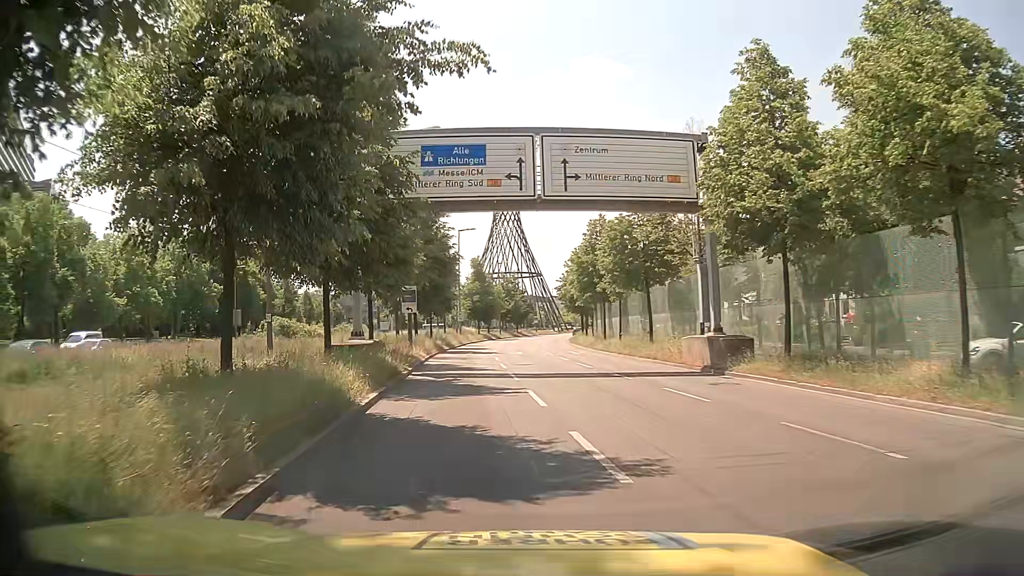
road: primary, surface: asphalt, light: Day
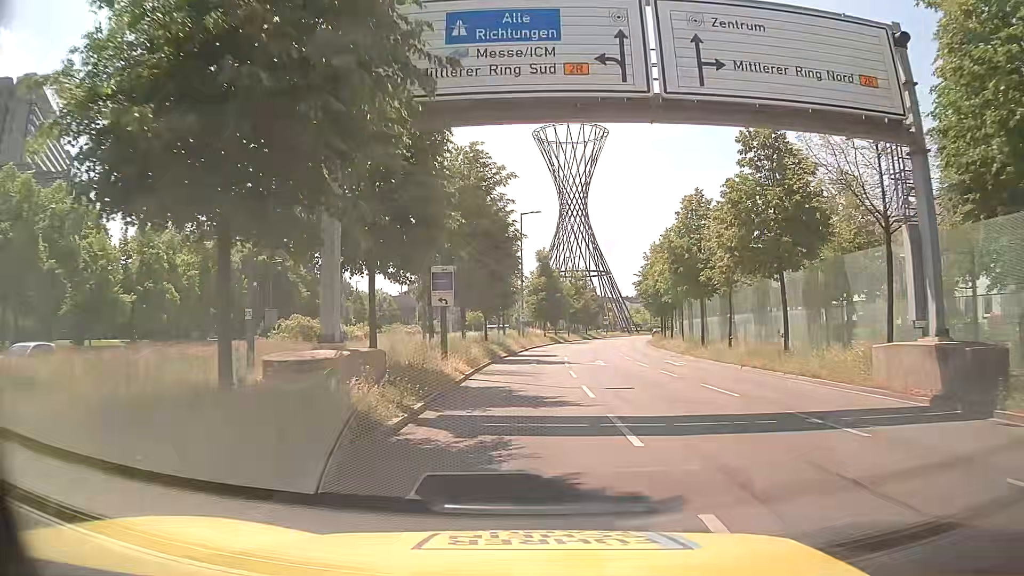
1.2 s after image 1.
(-0.7, +10.2) m; -5°
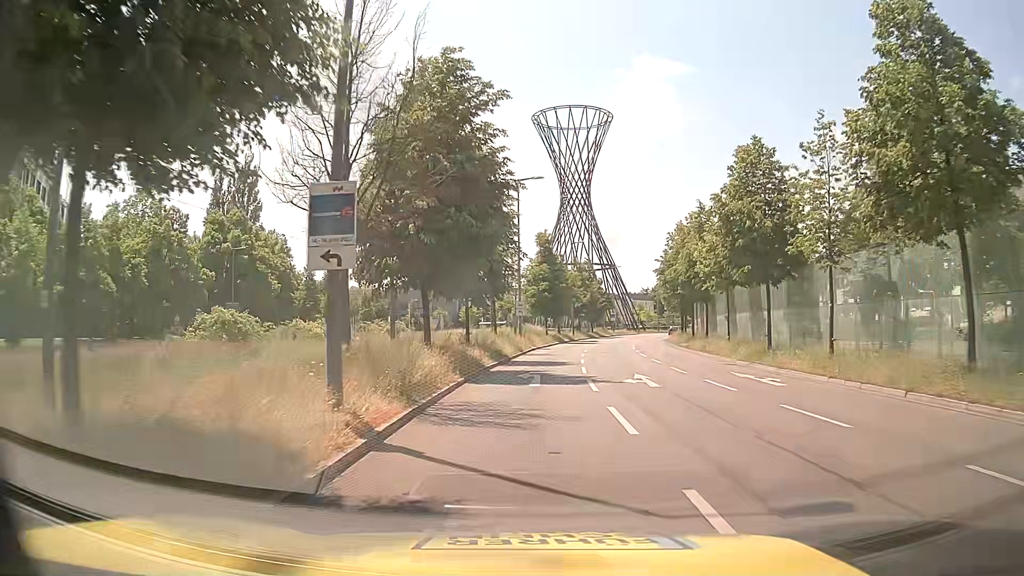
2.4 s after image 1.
(-0.1, +11.5) m; 0°
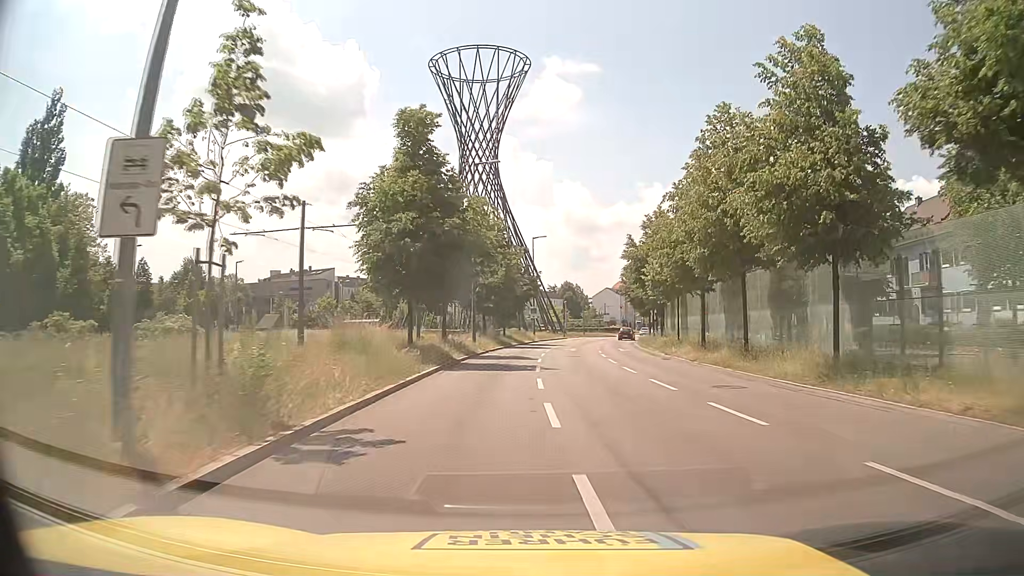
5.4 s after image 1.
(+1.7, +36.2) m; +8°
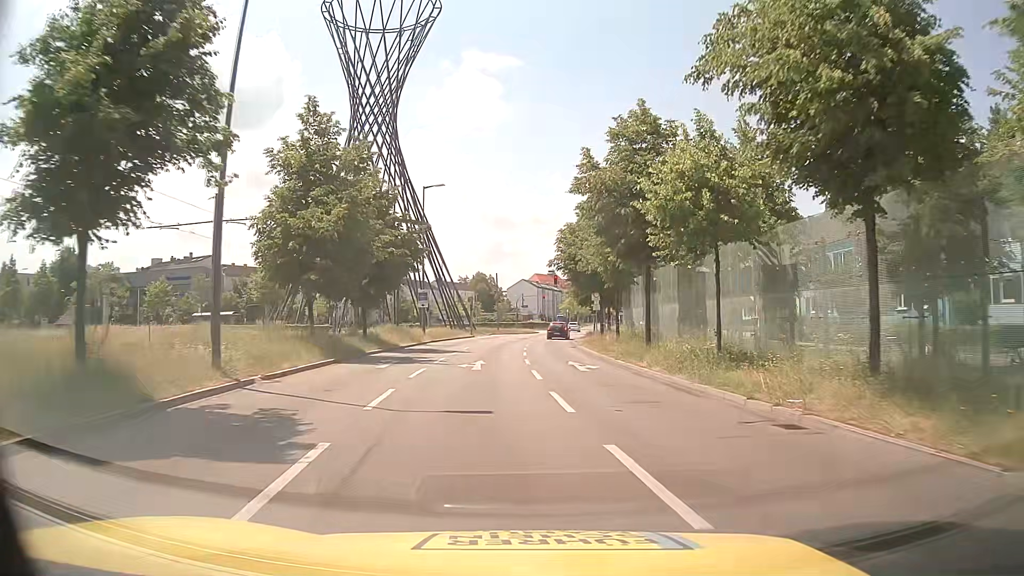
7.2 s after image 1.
(+1.7, +22.9) m; +7°
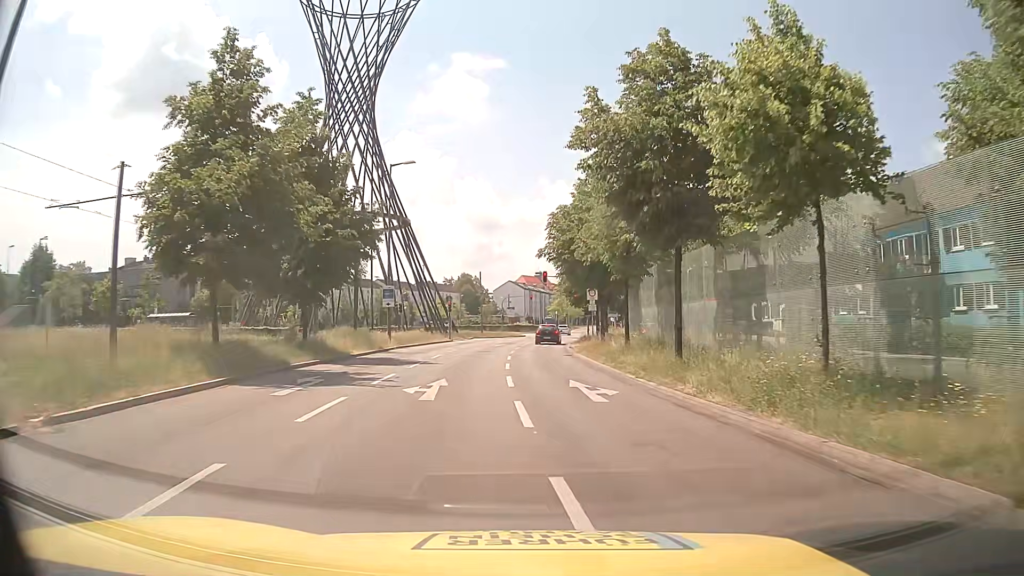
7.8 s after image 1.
(+0.1, +7.3) m; +1°
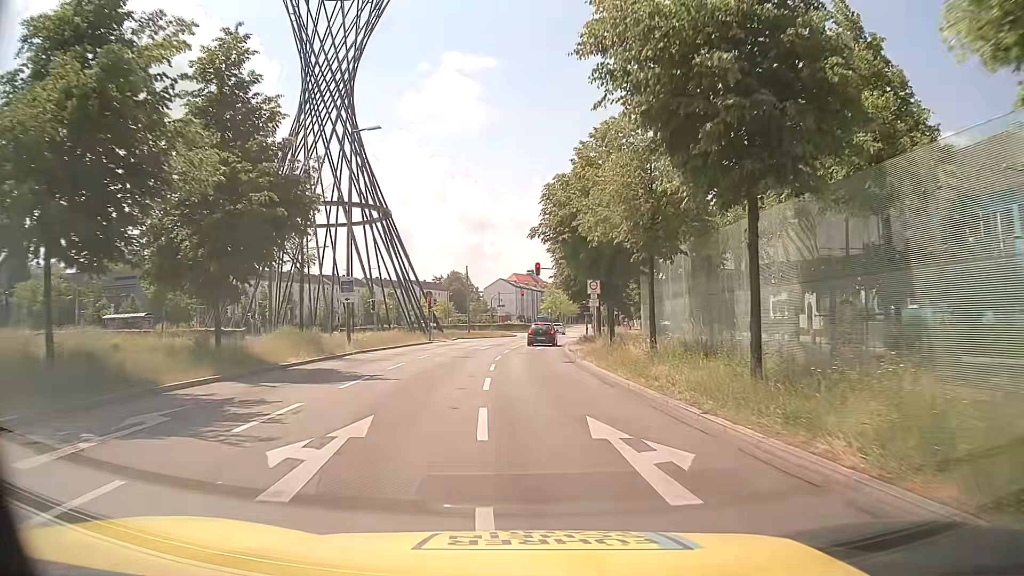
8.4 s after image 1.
(0.0, +7.0) m; +1°
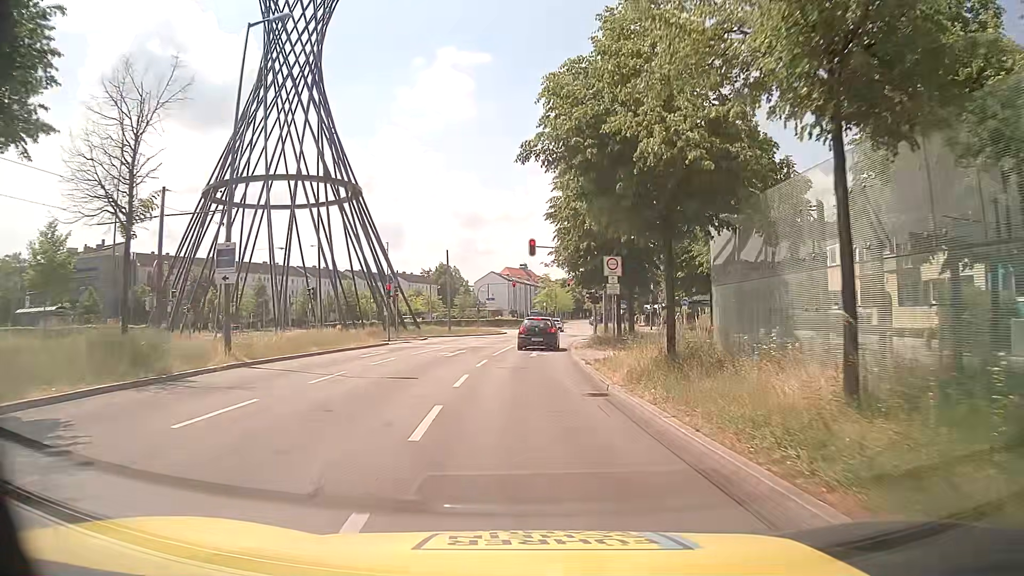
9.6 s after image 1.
(+0.1, +12.1) m; +1°
